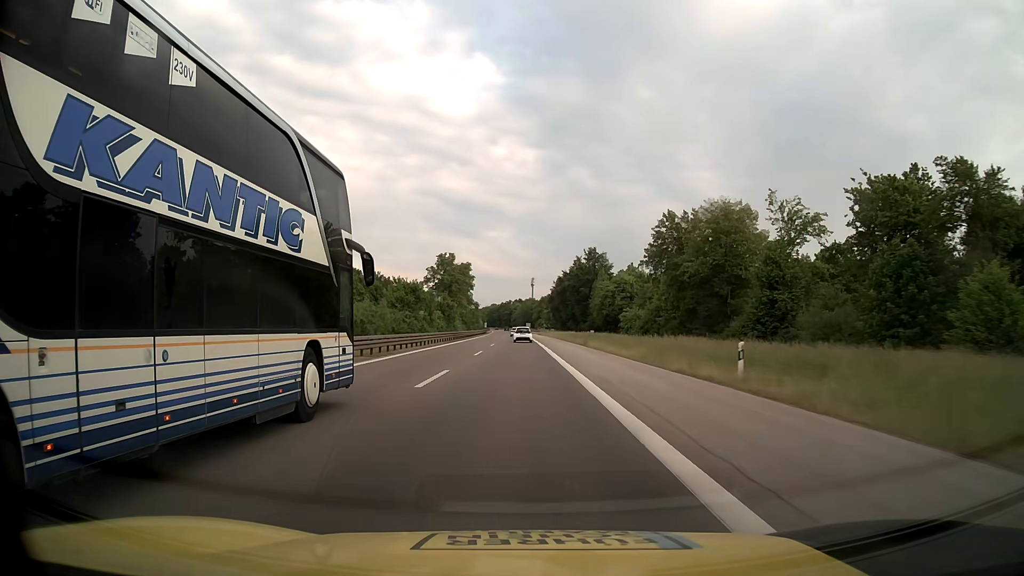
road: motorway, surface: asphalt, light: Day
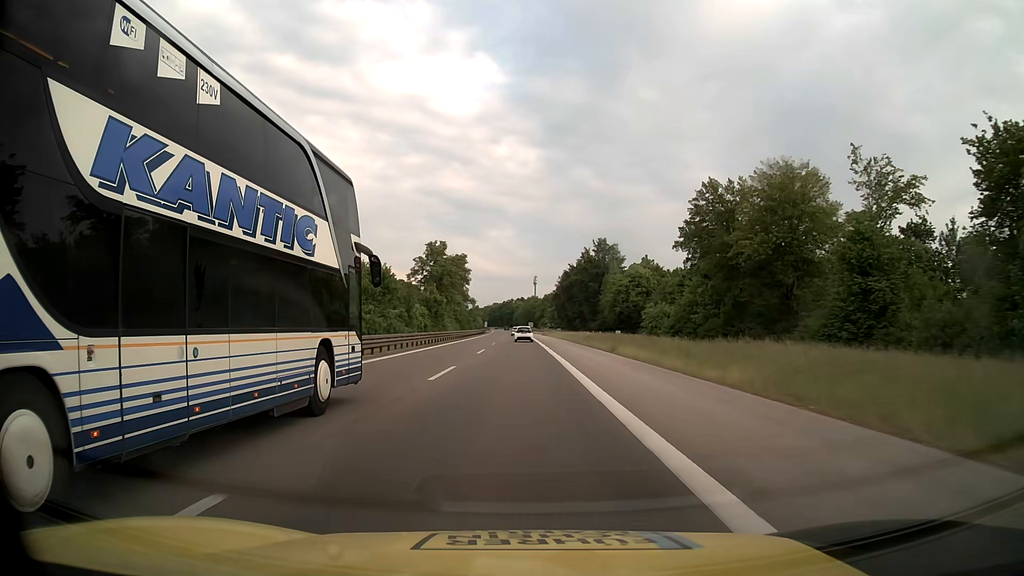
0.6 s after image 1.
(0.0, +16.2) m; 0°
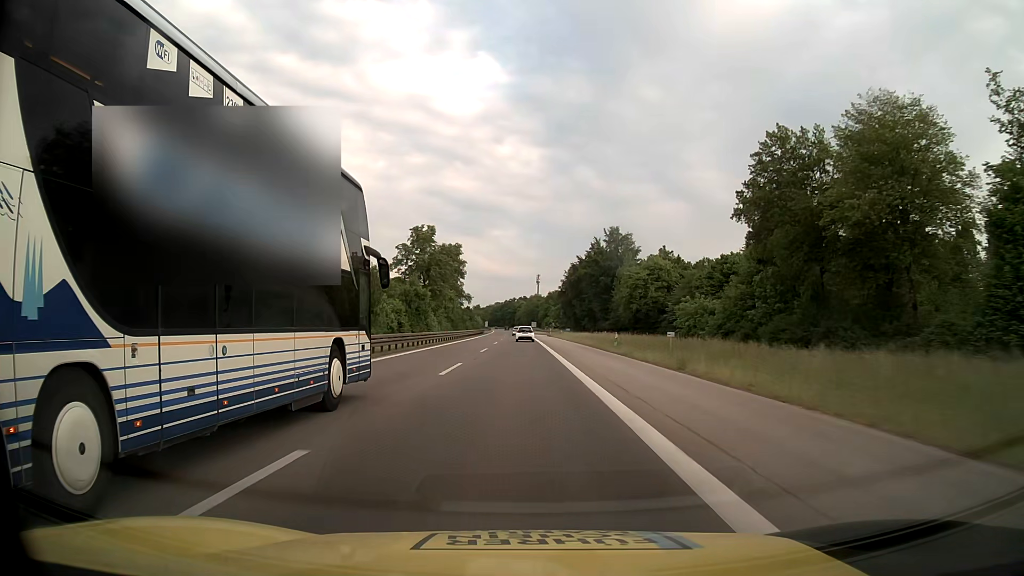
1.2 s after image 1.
(0.0, +16.2) m; 0°
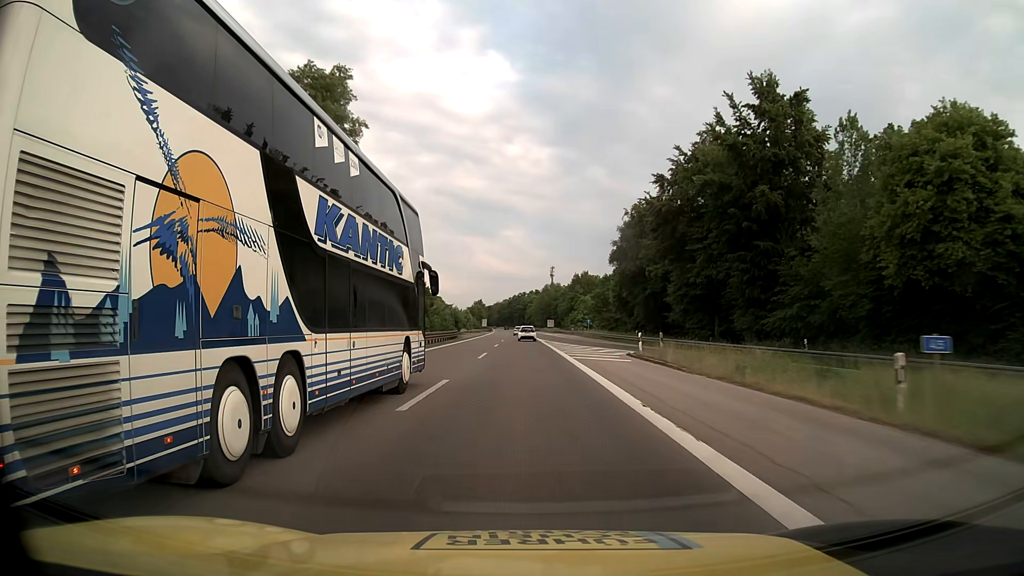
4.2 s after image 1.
(-0.9, +80.9) m; -1°
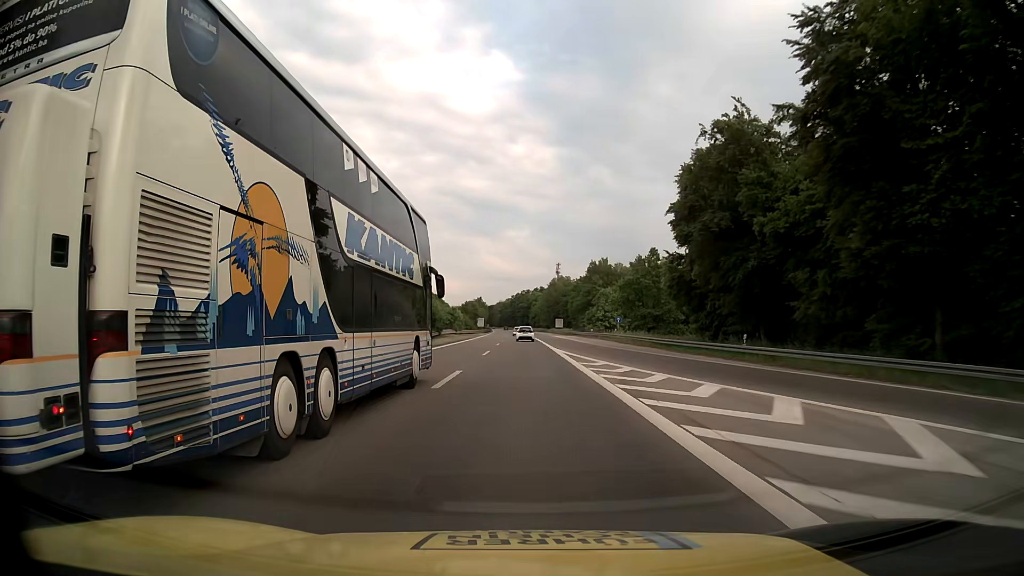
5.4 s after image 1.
(-0.1, +32.3) m; 0°
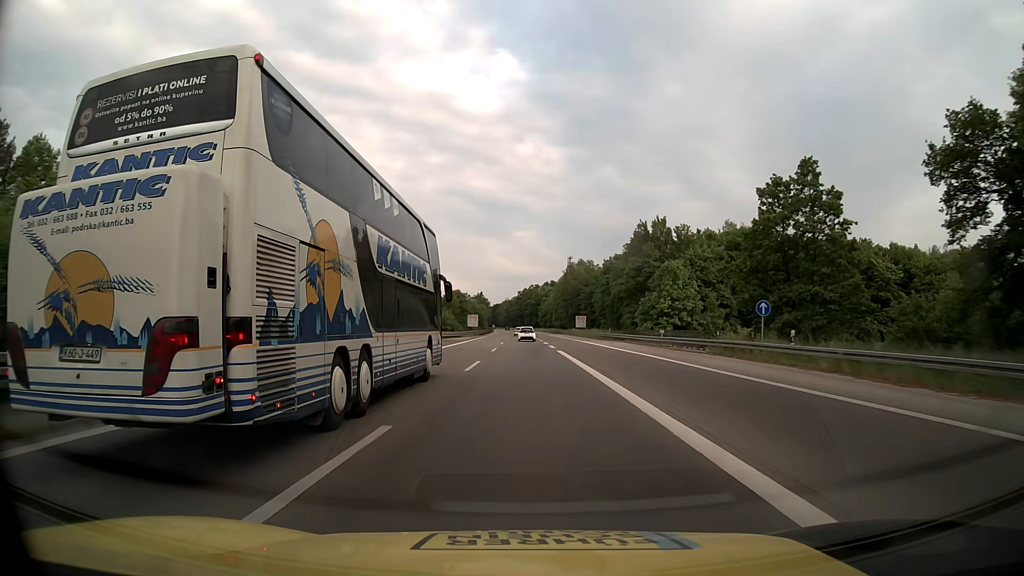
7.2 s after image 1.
(-0.3, +48.1) m; -1°
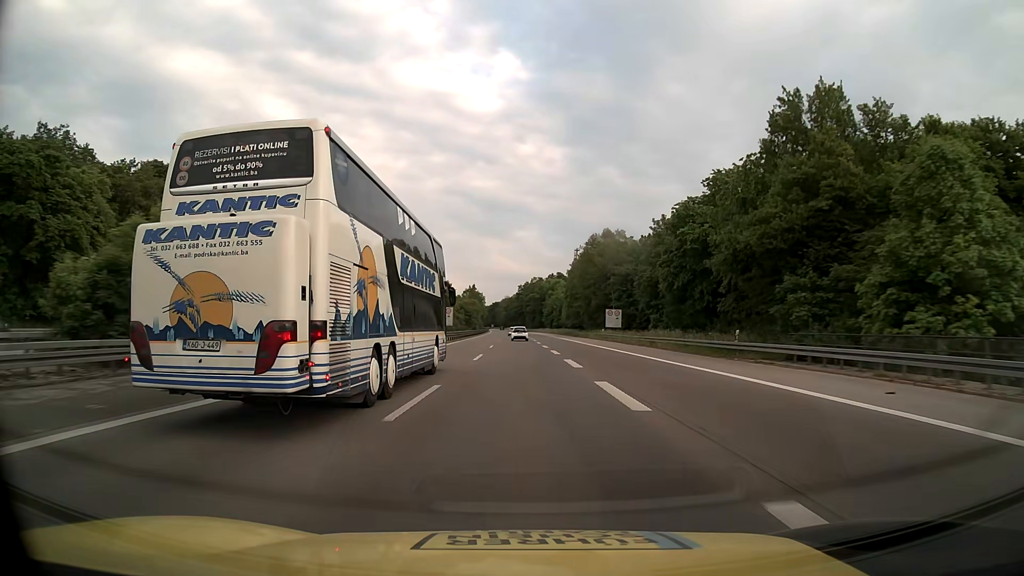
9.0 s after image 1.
(0.0, +47.7) m; 0°
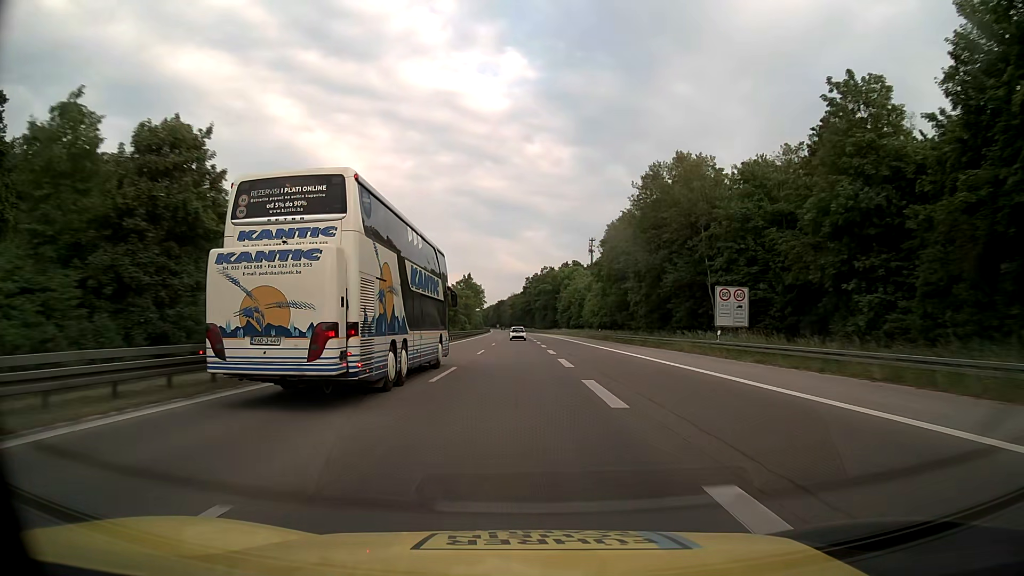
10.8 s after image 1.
(-0.3, +47.5) m; -1°
(0, +10) (0, +20) (0, +30) (0, +40) (0, +50) (-1, +60) (-1, +70) (-1, +80) (-1, +90) (-1, +100) m
